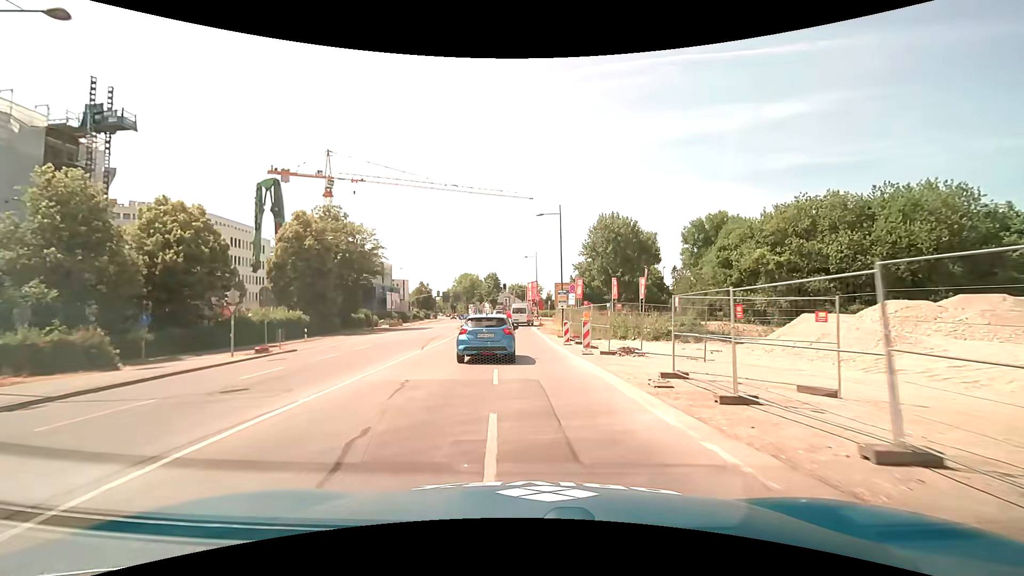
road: secondary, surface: asphalt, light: Day
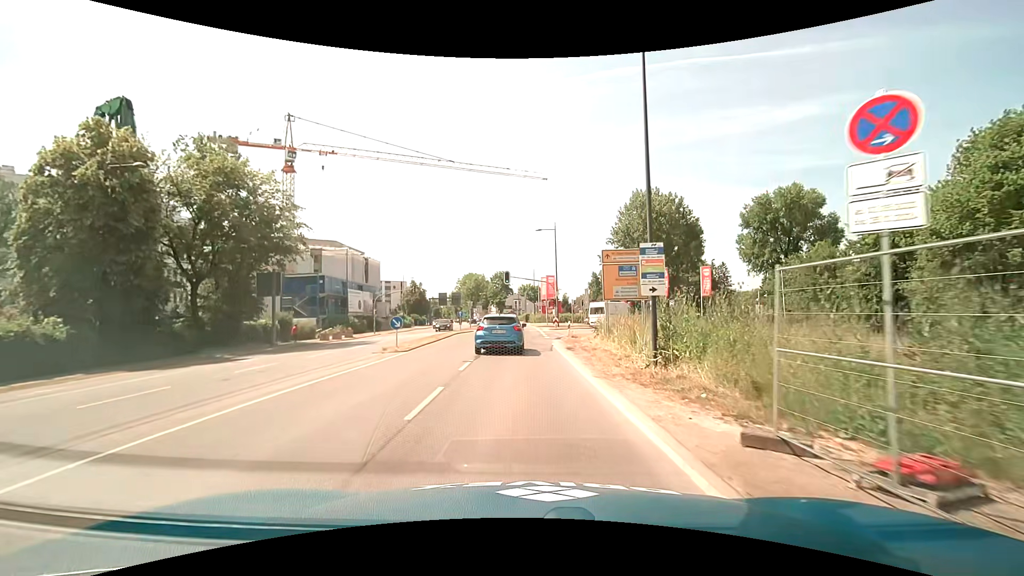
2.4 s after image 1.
(-0.2, +27.7) m; -1°
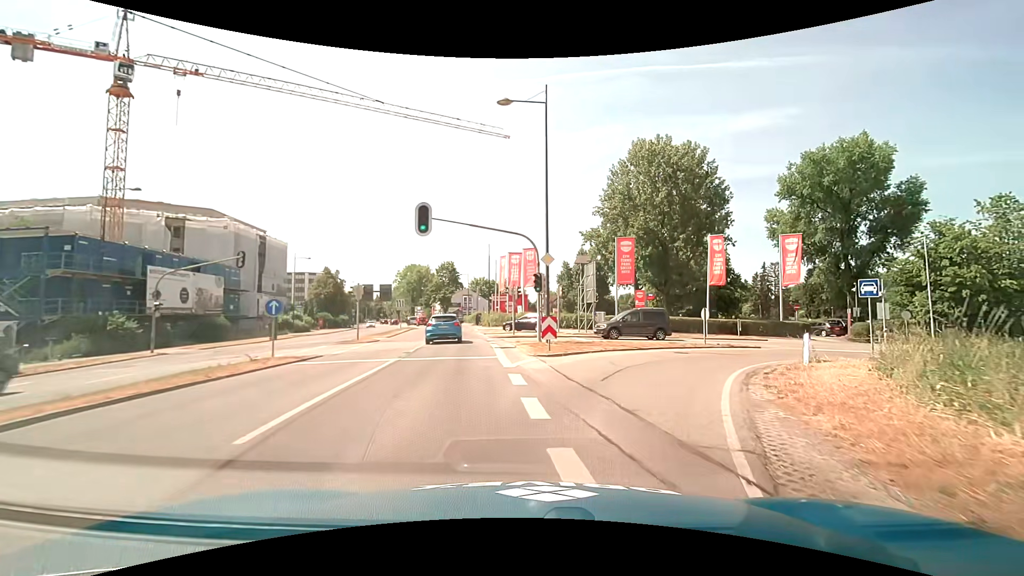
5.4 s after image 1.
(+0.1, +30.8) m; +5°
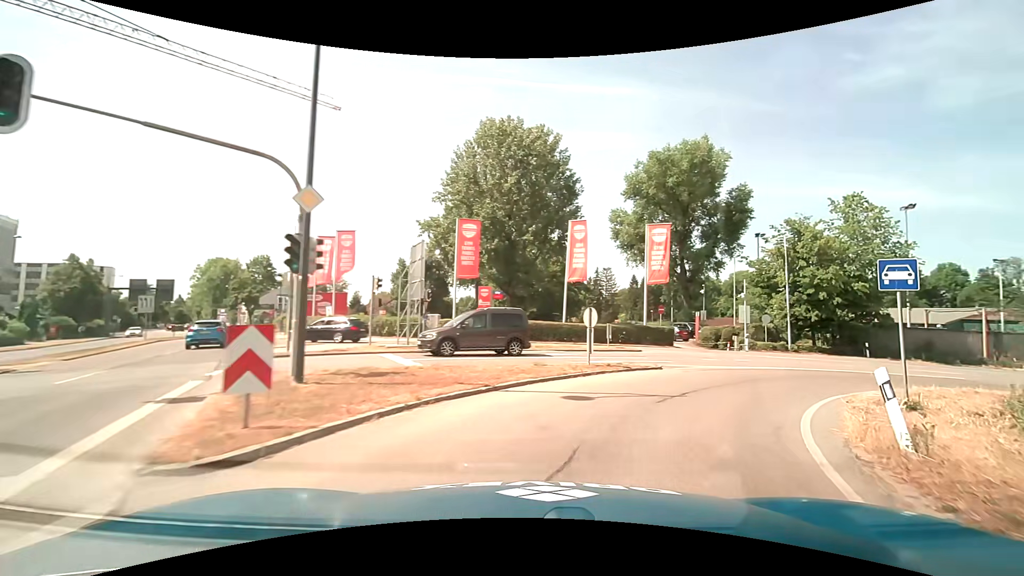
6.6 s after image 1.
(+1.4, +10.3) m; +19°
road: trunk_link
